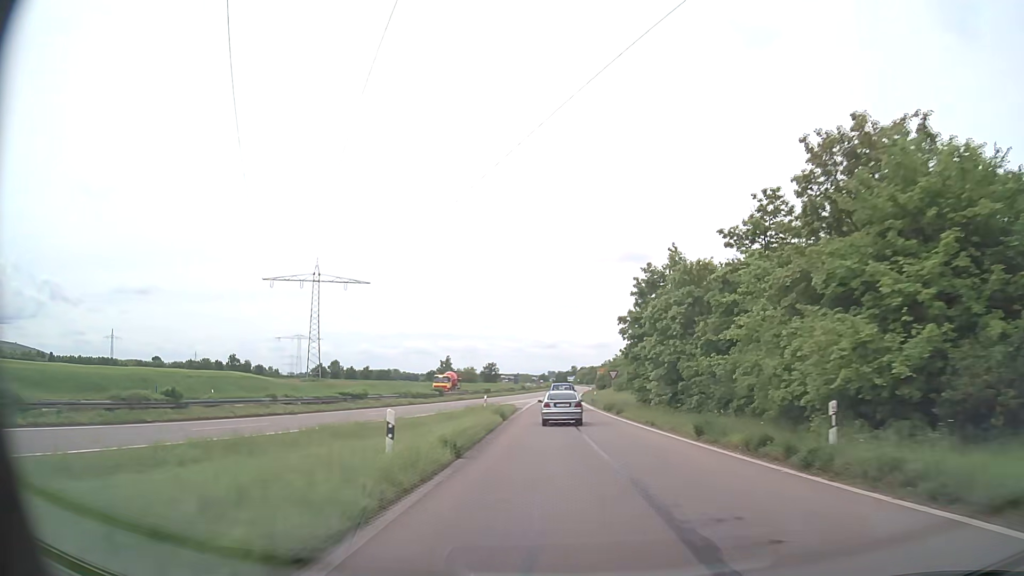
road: trunk_link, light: Day
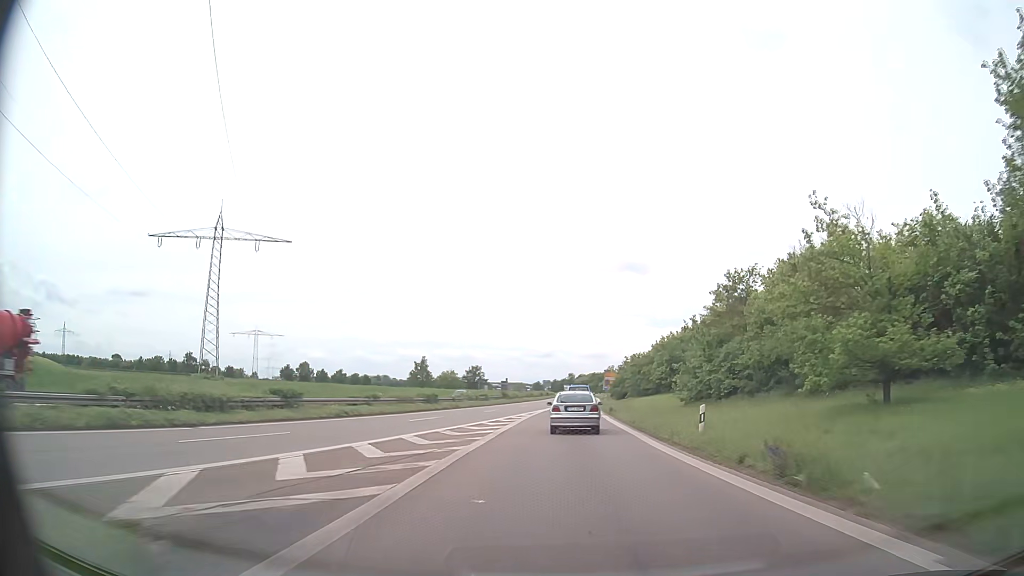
(-0.3, +44.2) m; 0°
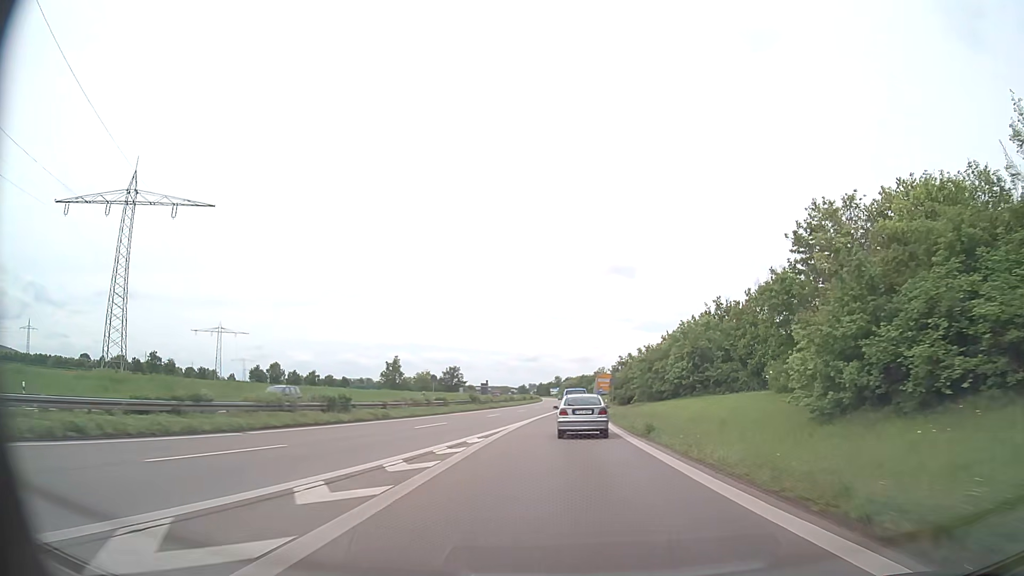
(+0.1, +21.5) m; +1°
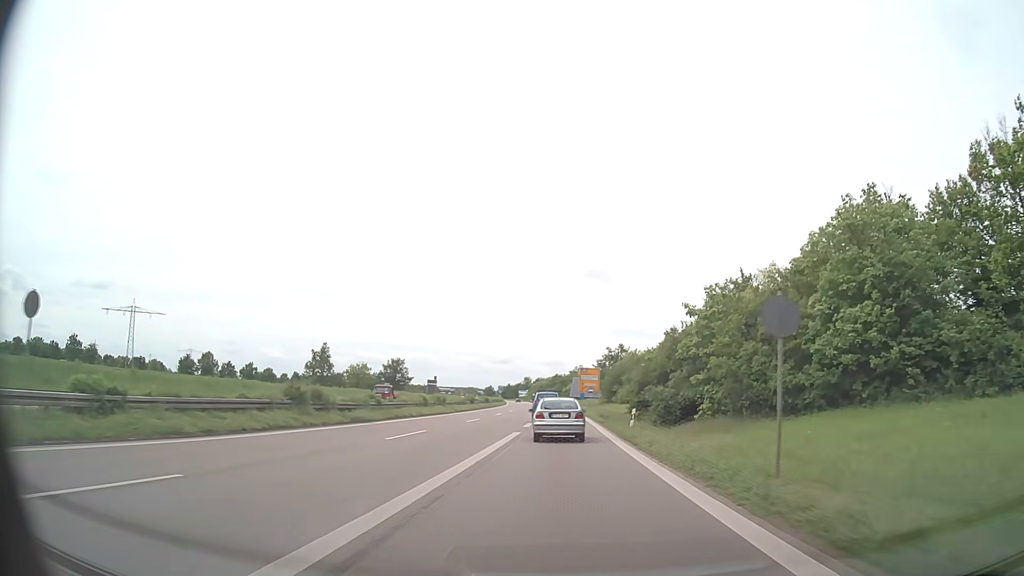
(+1.2, +43.3) m; +3°
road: trunk
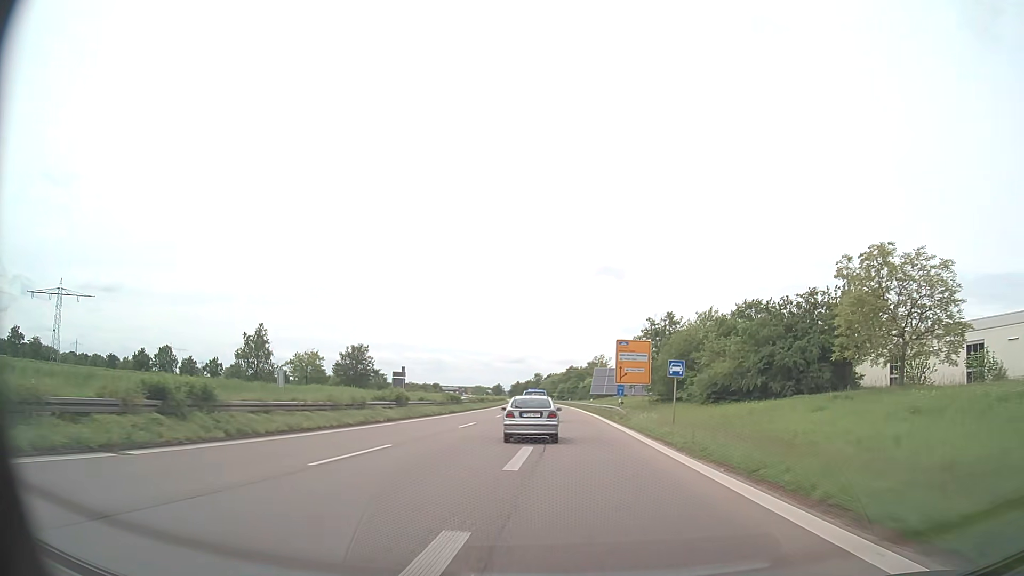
(+0.1, +45.2) m; -1°
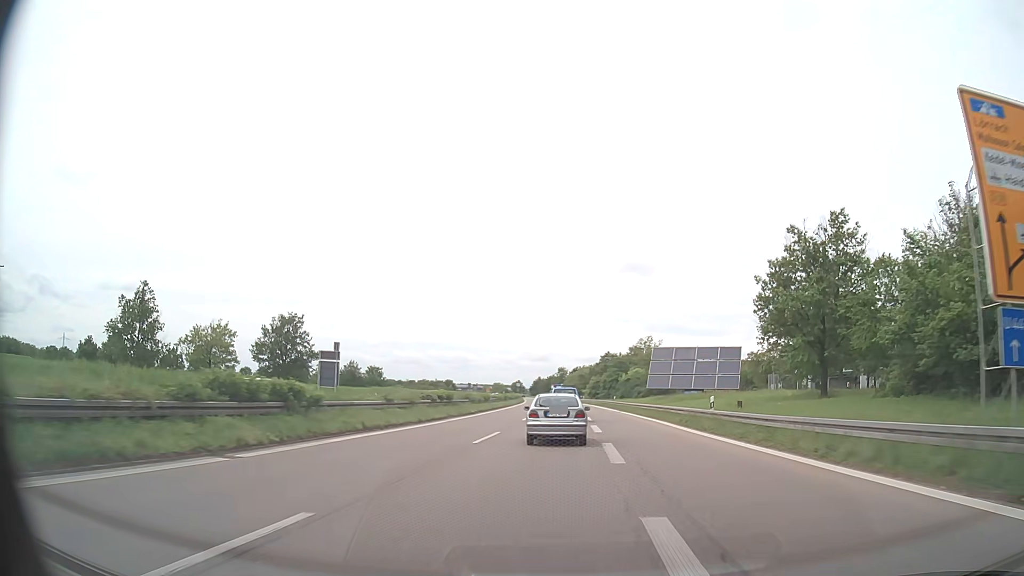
(-1.1, +47.2) m; -2°
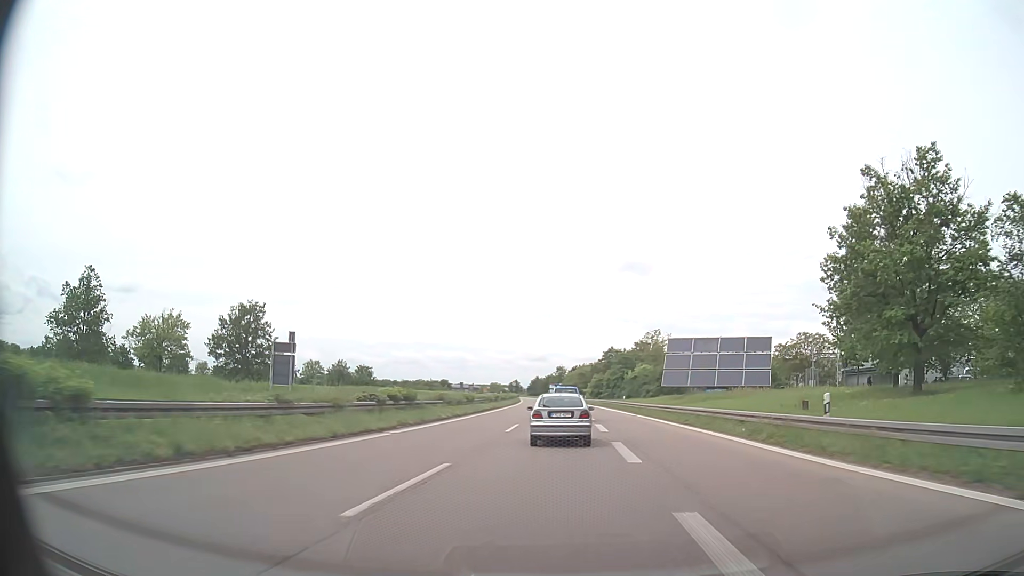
(0.0, +11.8) m; 0°
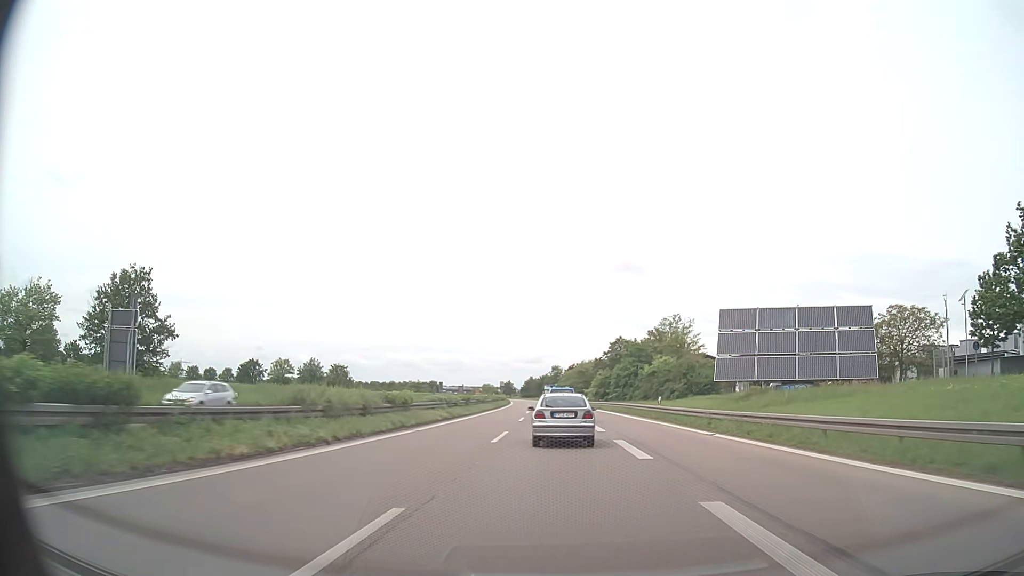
(0.0, +23.3) m; 0°
(0, +10) (0, +20) (0, +30) (0, +40) (0, +50) (0, +60) (0, +70) (-1, +80) (-1, +90) (-1, +100) m
